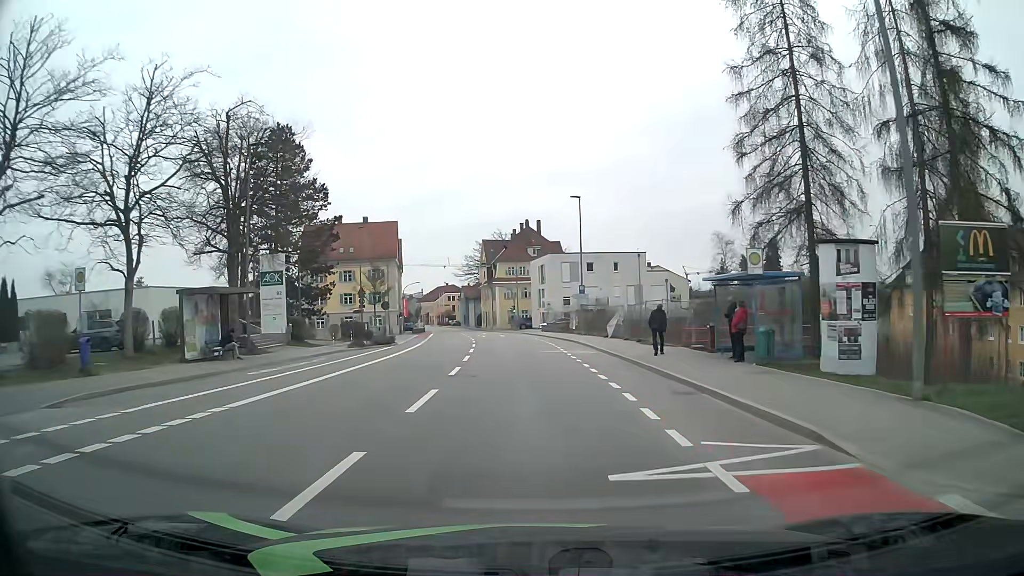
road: tertiary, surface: asphalt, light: Day
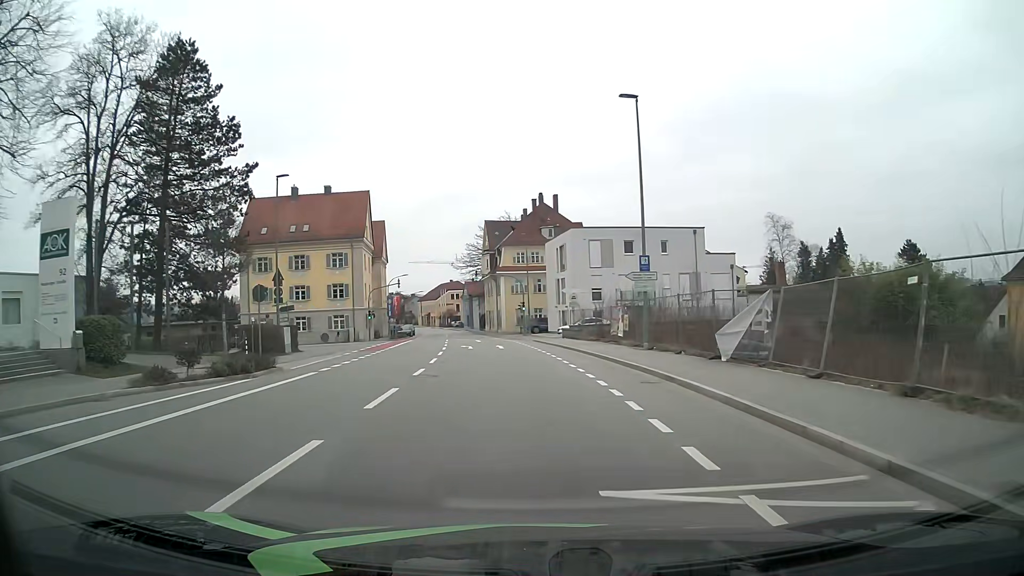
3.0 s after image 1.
(-0.2, +23.4) m; -1°
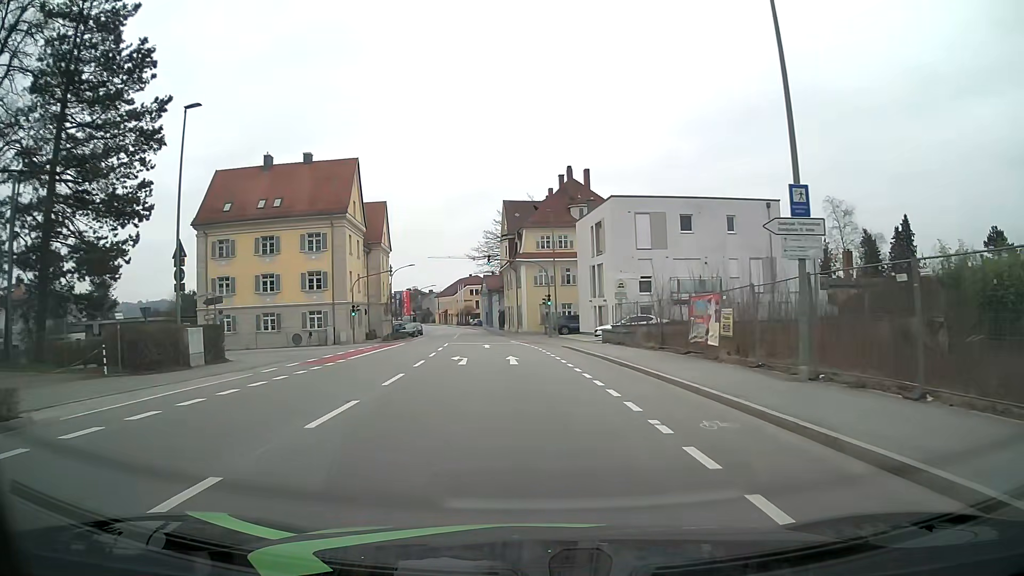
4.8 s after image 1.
(-0.3, +14.0) m; -3°
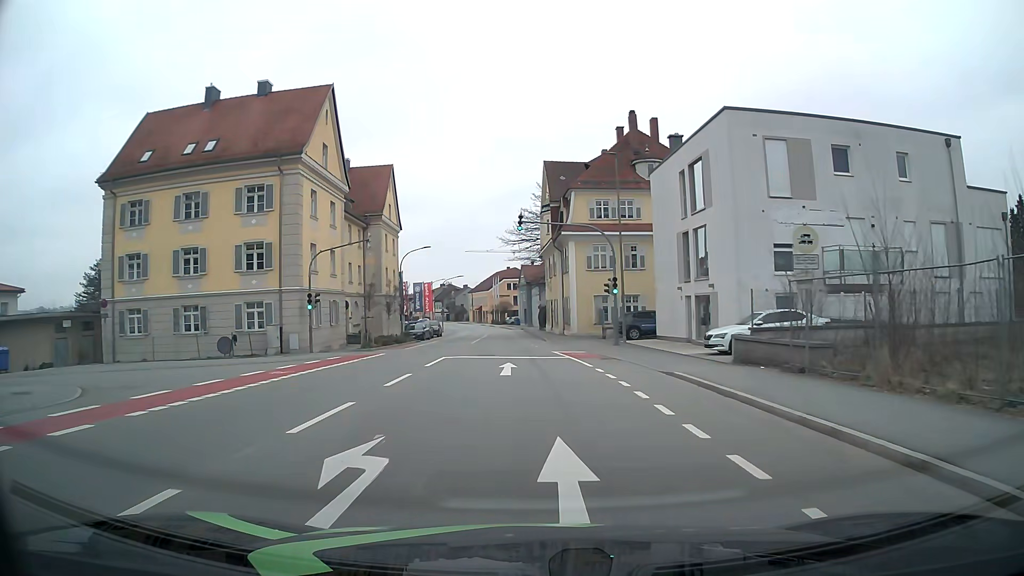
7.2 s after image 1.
(-0.5, +18.7) m; -3°
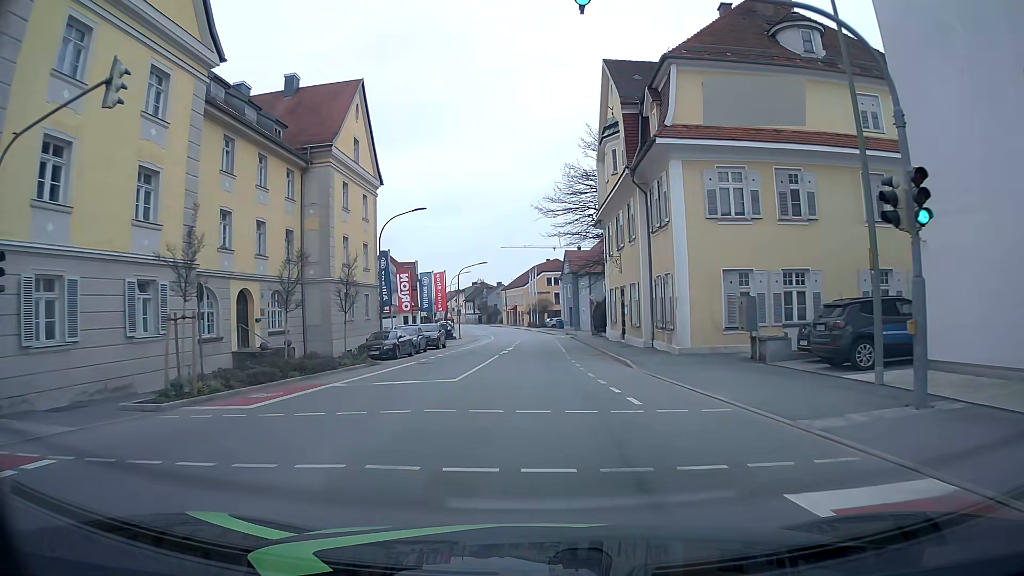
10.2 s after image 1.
(-1.0, +24.4) m; -4°
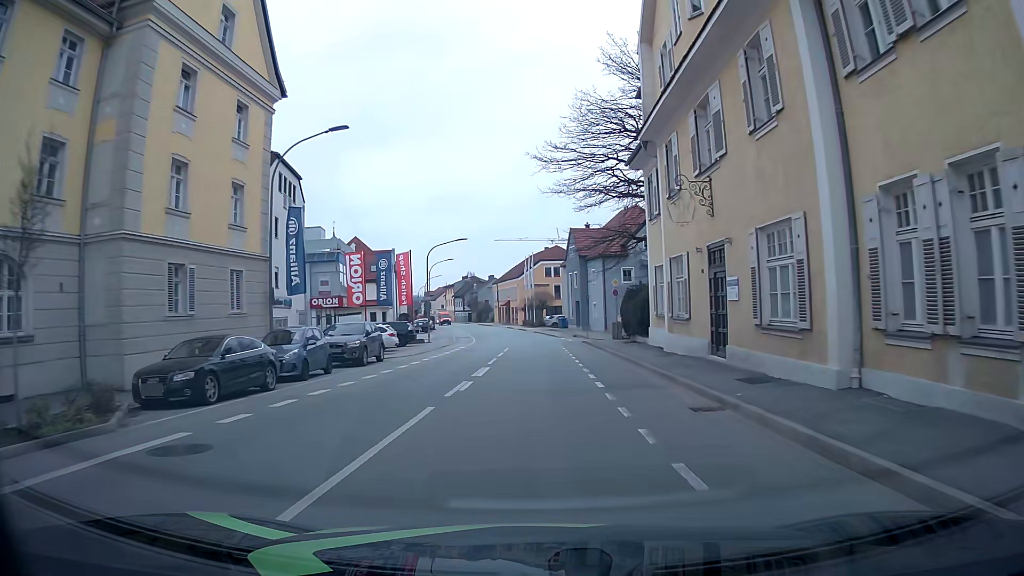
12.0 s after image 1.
(0.0, +18.4) m; +1°
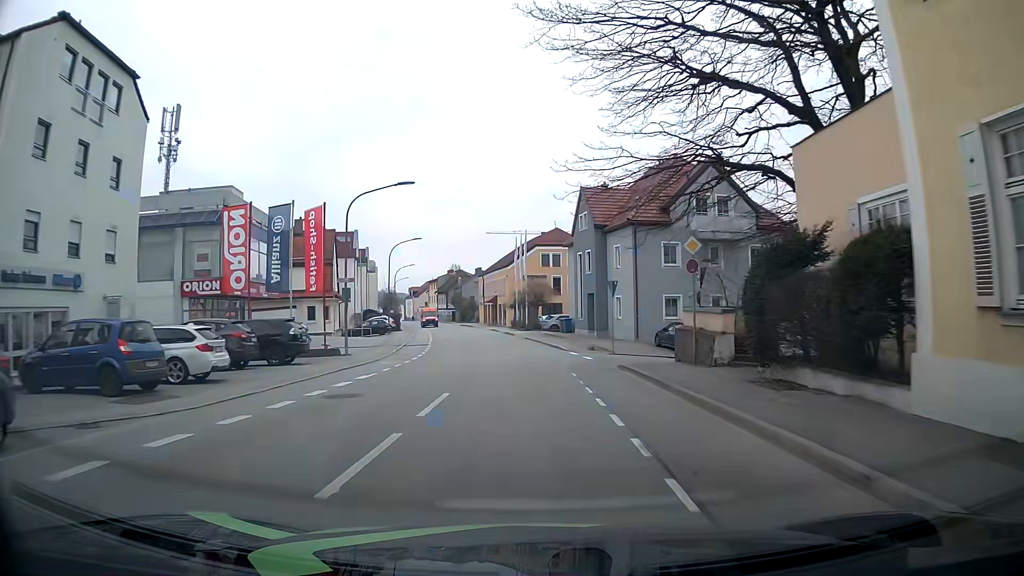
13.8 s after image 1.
(0.0, +20.8) m; 0°
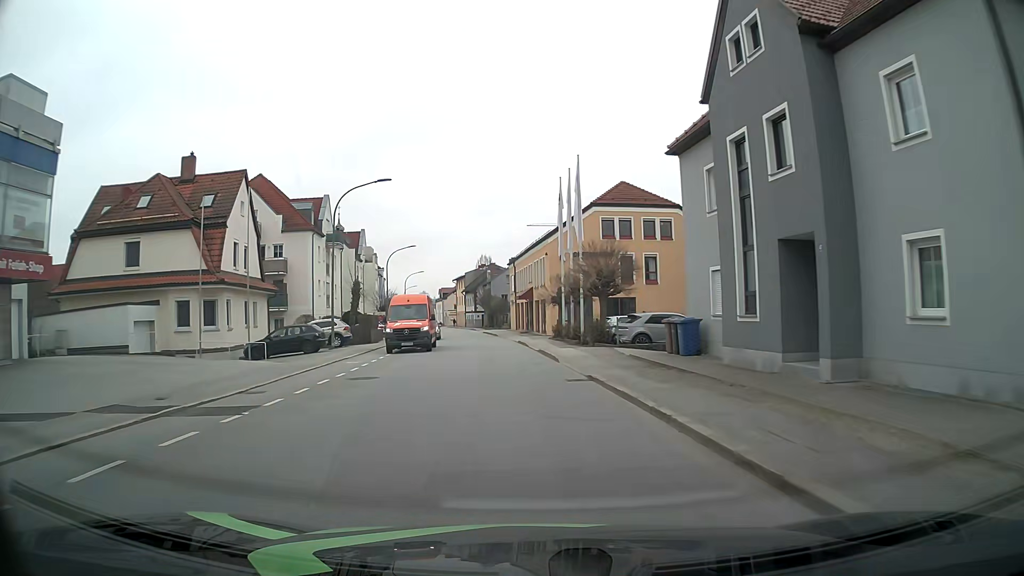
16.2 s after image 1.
(-0.4, +29.1) m; -4°
(0, +10) (-1, +20) (-2, +30) (-3, +40) (-4, +50) (-5, +60) (-6, +70) (-8, +80) (-9, +89) (-10, +99) m
